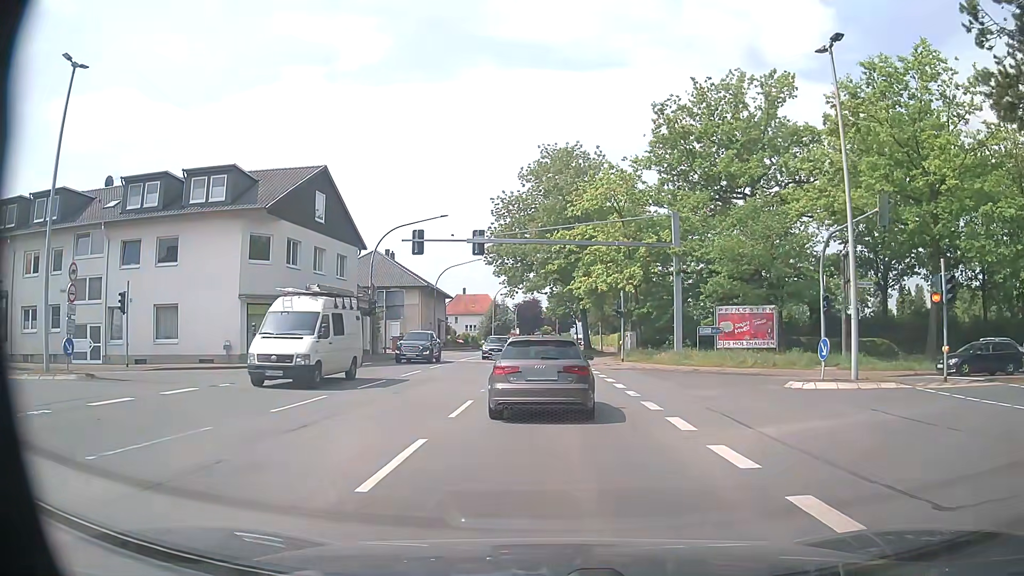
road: primary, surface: asphalt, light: Day
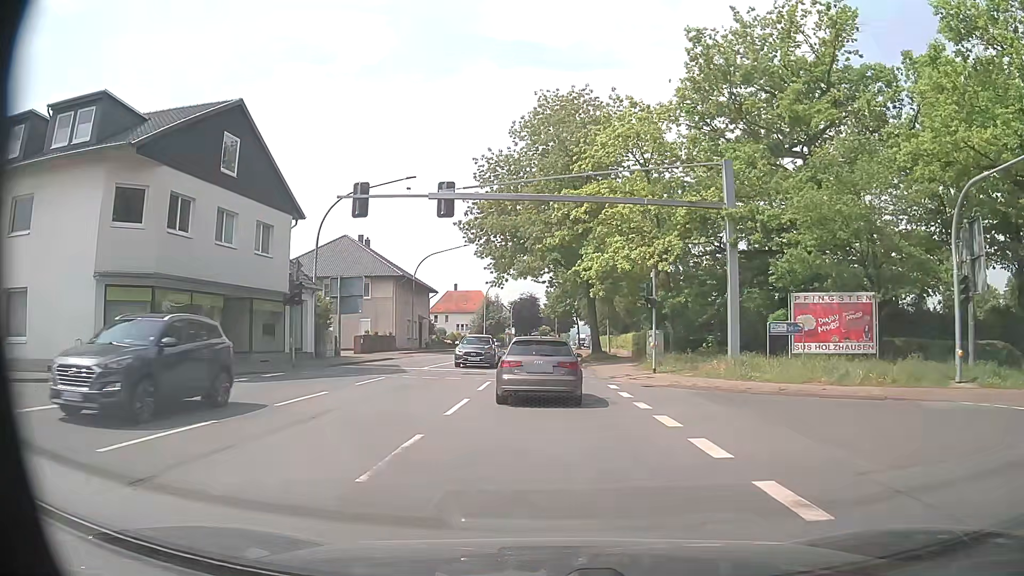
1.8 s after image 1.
(+0.1, +11.8) m; +1°
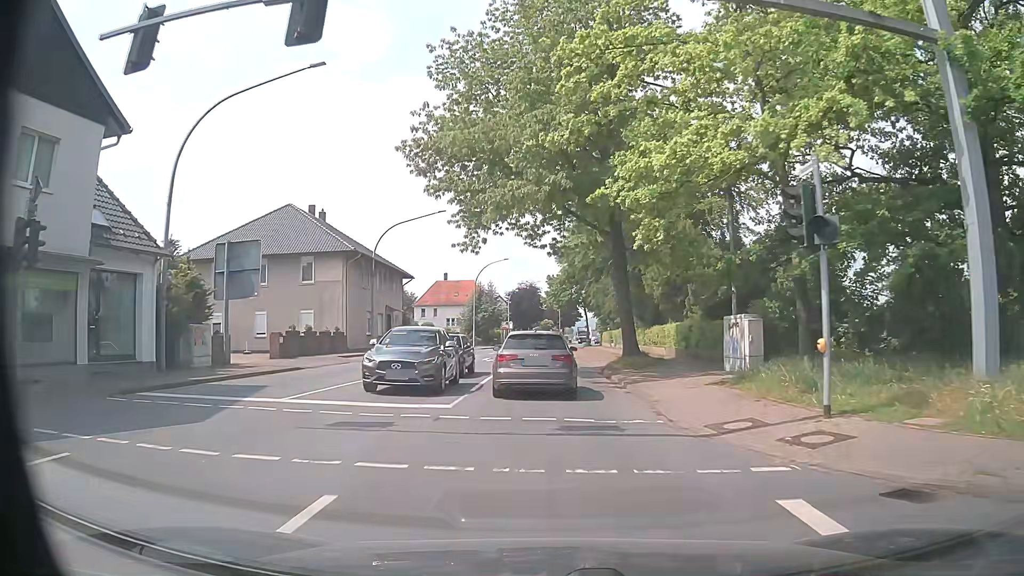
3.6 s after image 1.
(0.0, +15.8) m; 0°
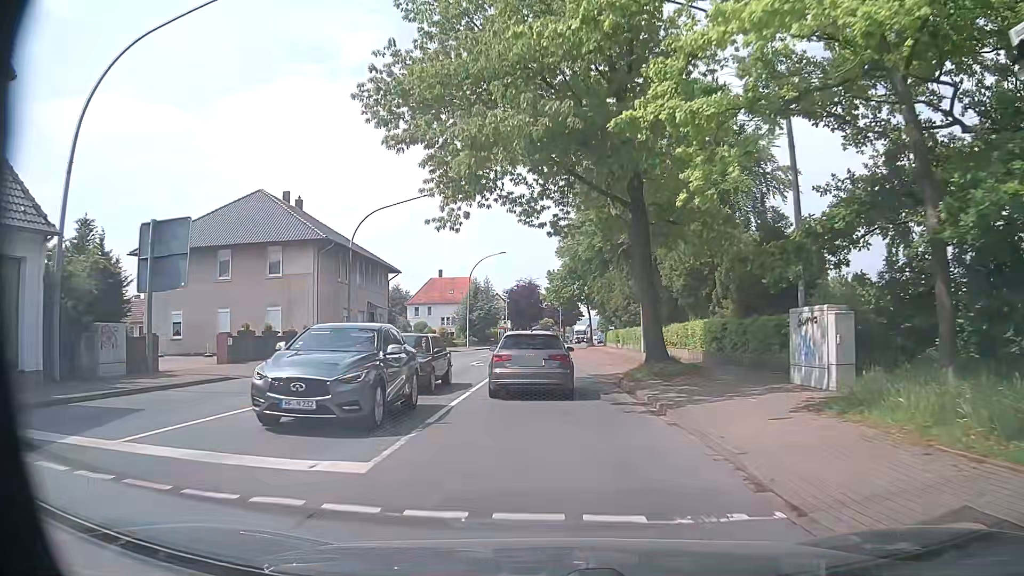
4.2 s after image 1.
(0.0, +5.8) m; -1°
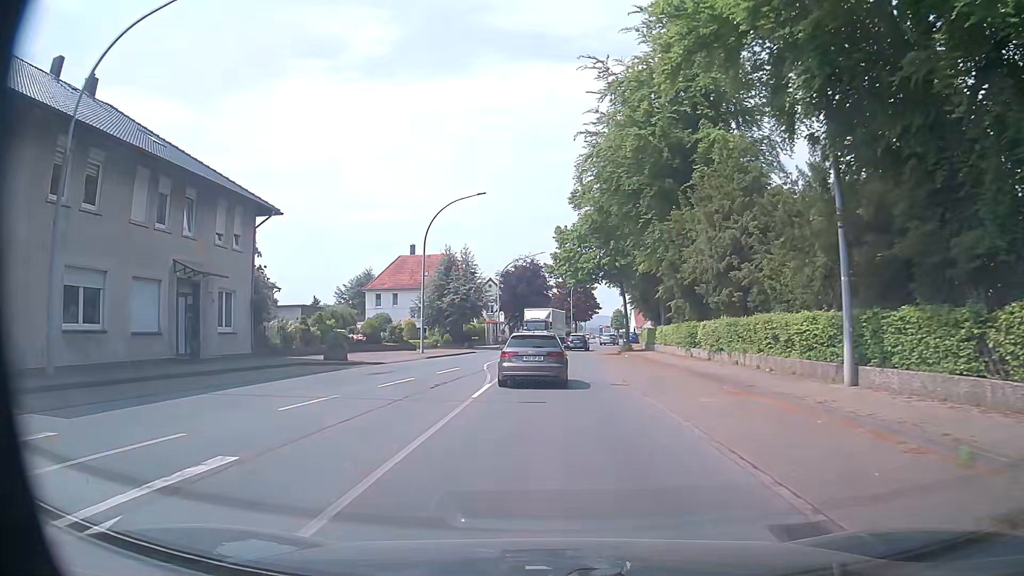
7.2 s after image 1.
(+0.2, +28.5) m; 0°
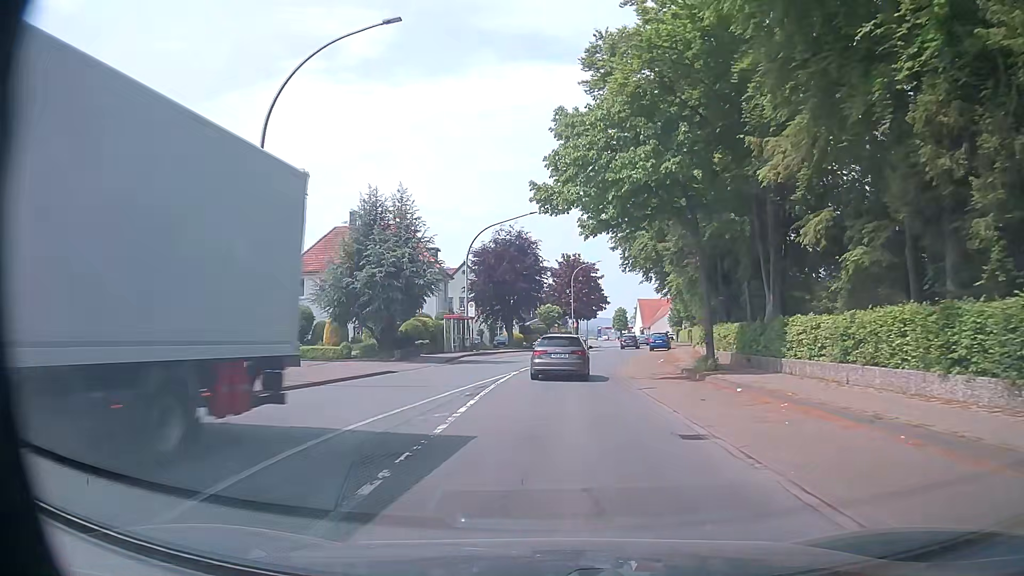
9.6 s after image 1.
(-0.1, +24.4) m; 0°
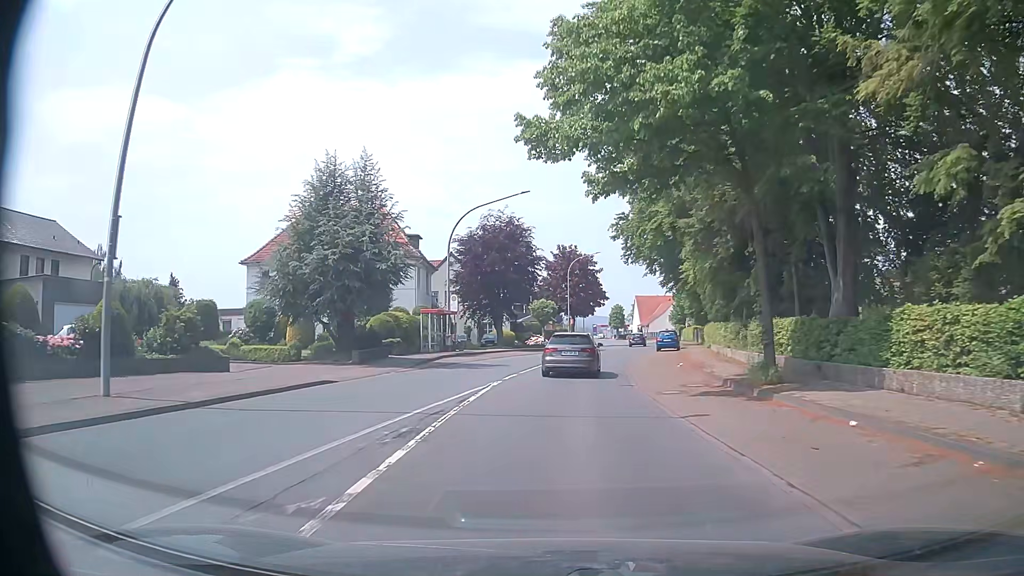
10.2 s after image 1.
(0.0, +6.4) m; +1°
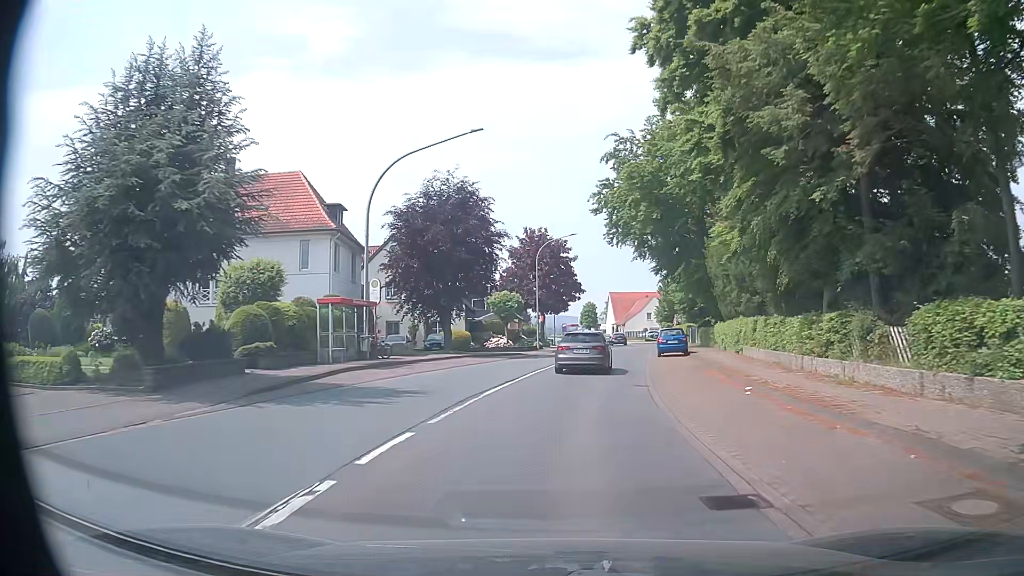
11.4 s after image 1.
(+0.1, +13.0) m; +2°
